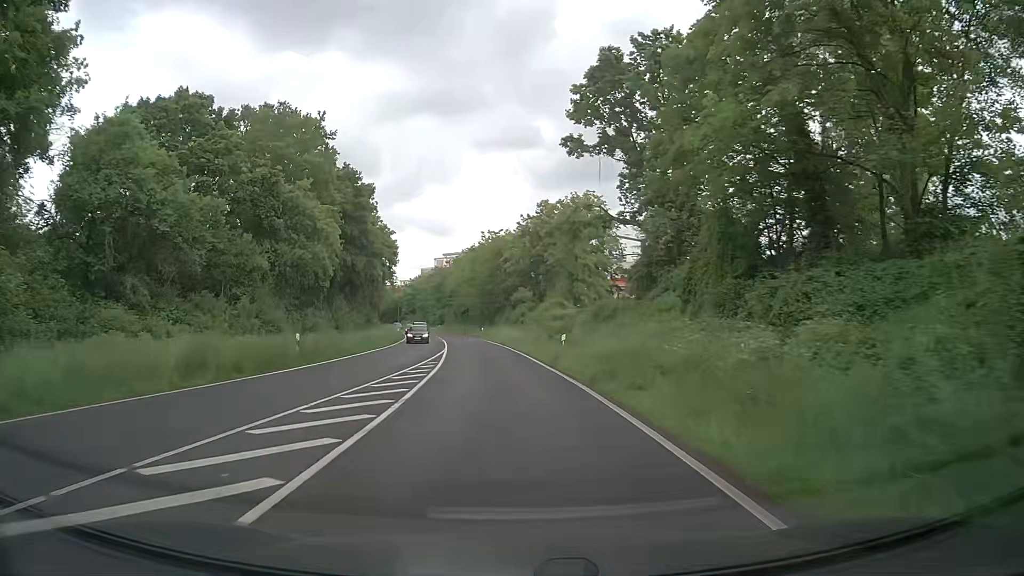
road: primary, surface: asphalt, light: Day
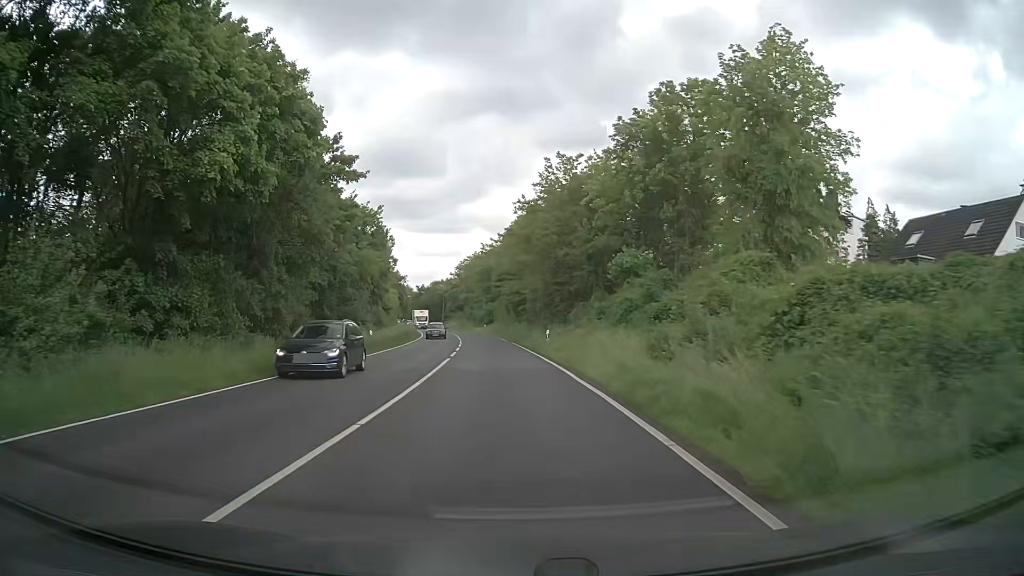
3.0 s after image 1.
(-1.9, +39.3) m; -6°
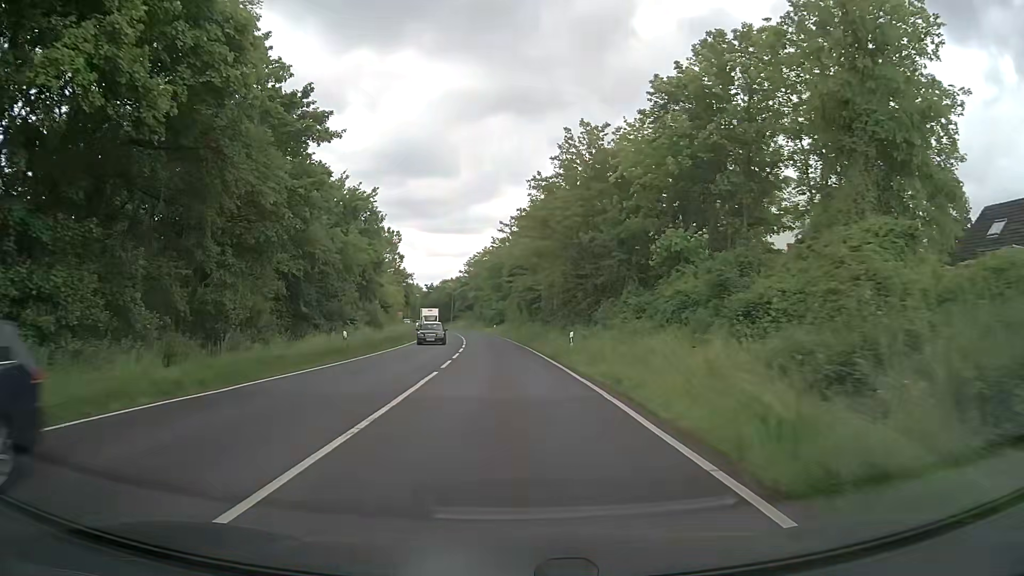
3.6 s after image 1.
(-0.1, +8.0) m; -1°
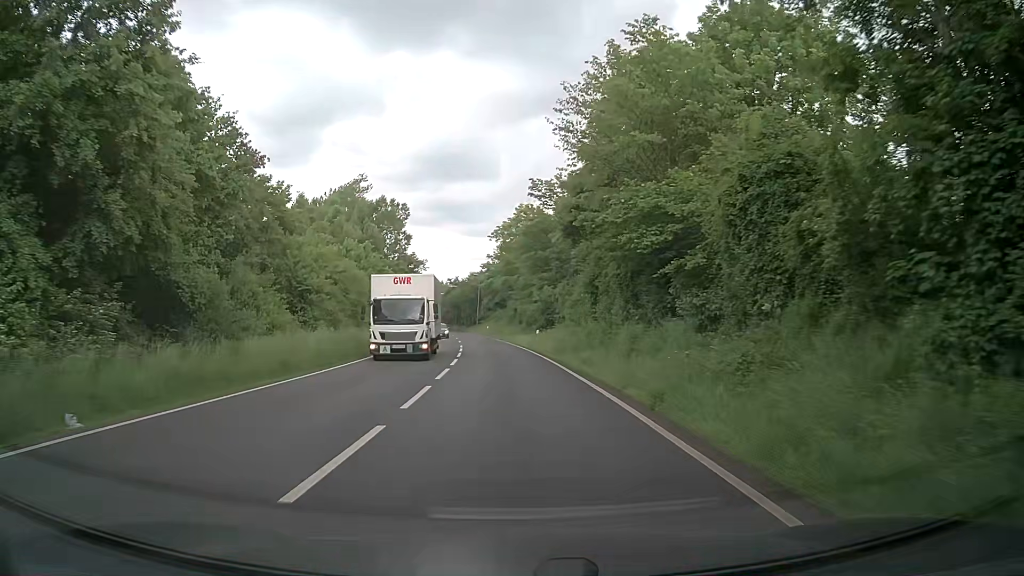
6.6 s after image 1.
(-1.0, +40.1) m; -3°
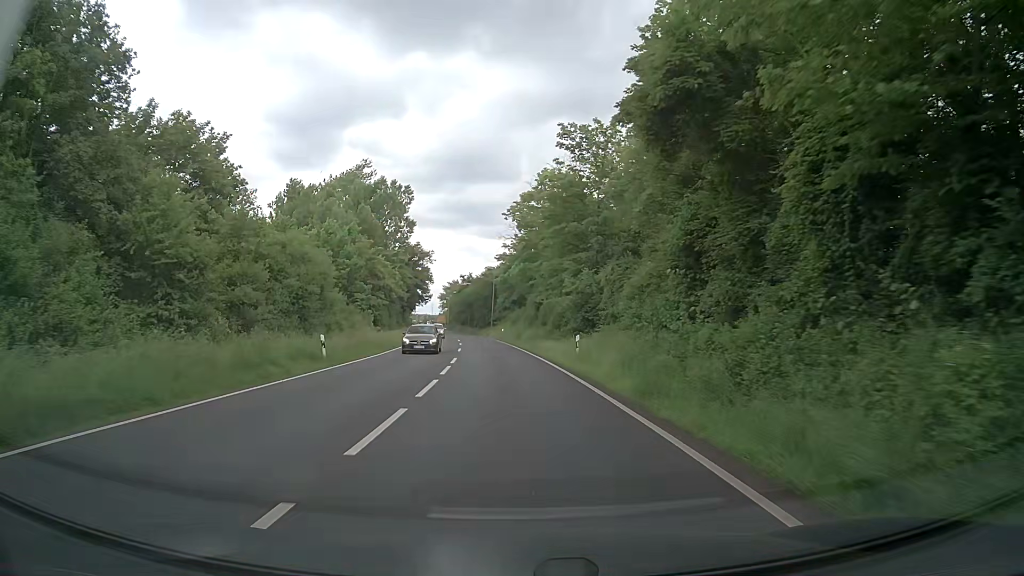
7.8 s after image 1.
(-0.3, +16.1) m; -2°
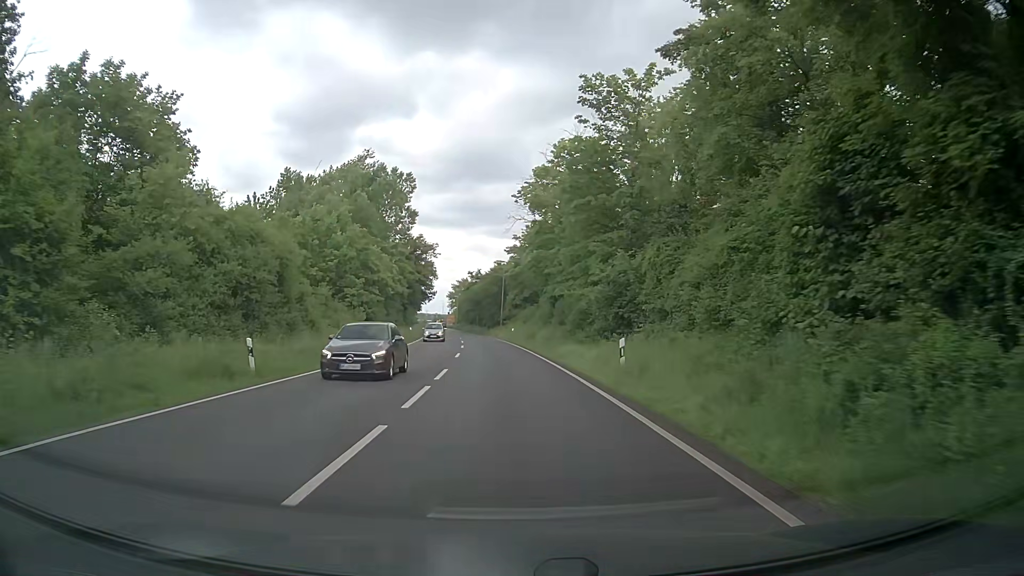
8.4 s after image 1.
(-0.1, +8.1) m; -1°
